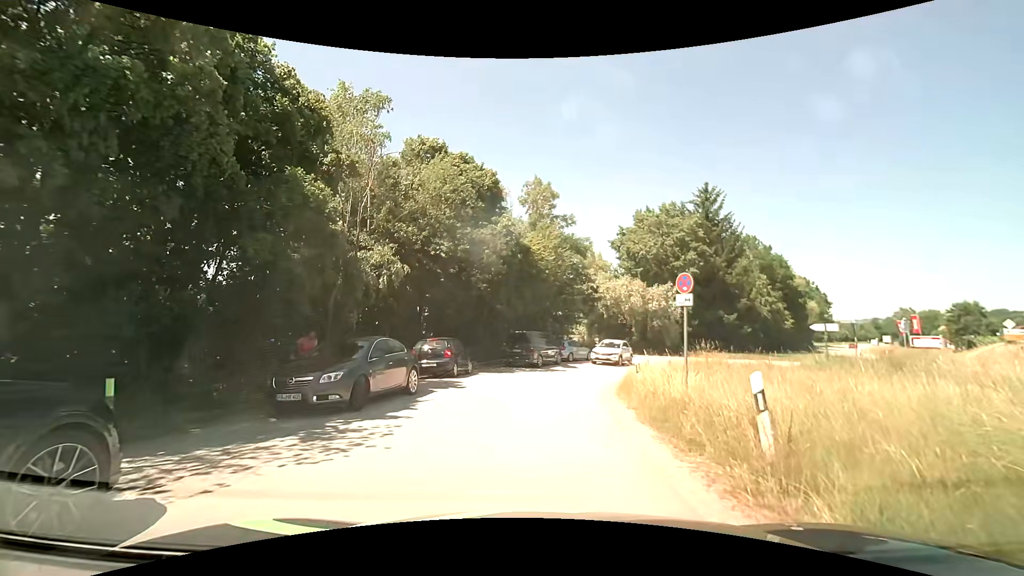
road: residential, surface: asphalt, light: Day
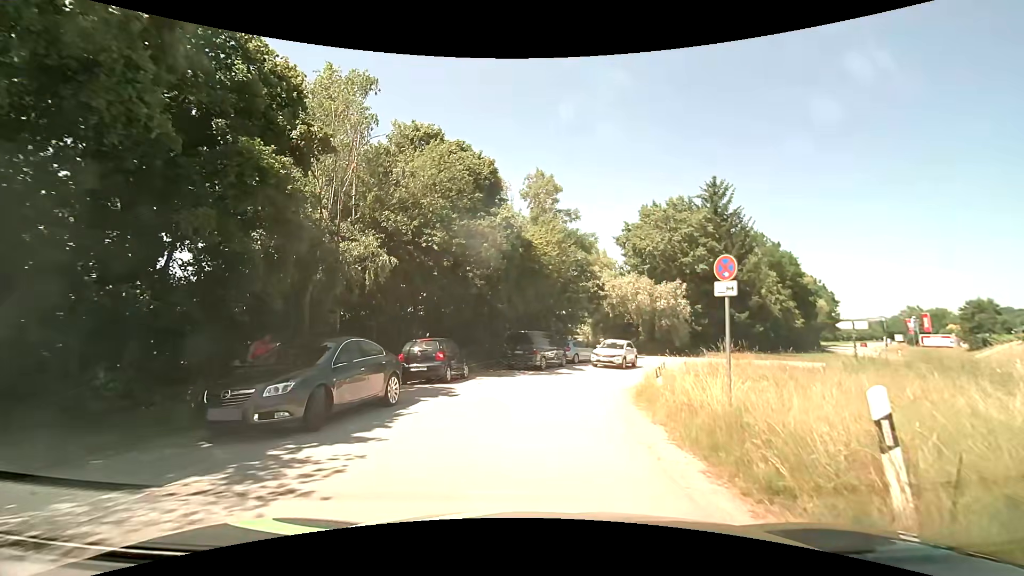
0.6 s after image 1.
(0.0, +2.1) m; 0°
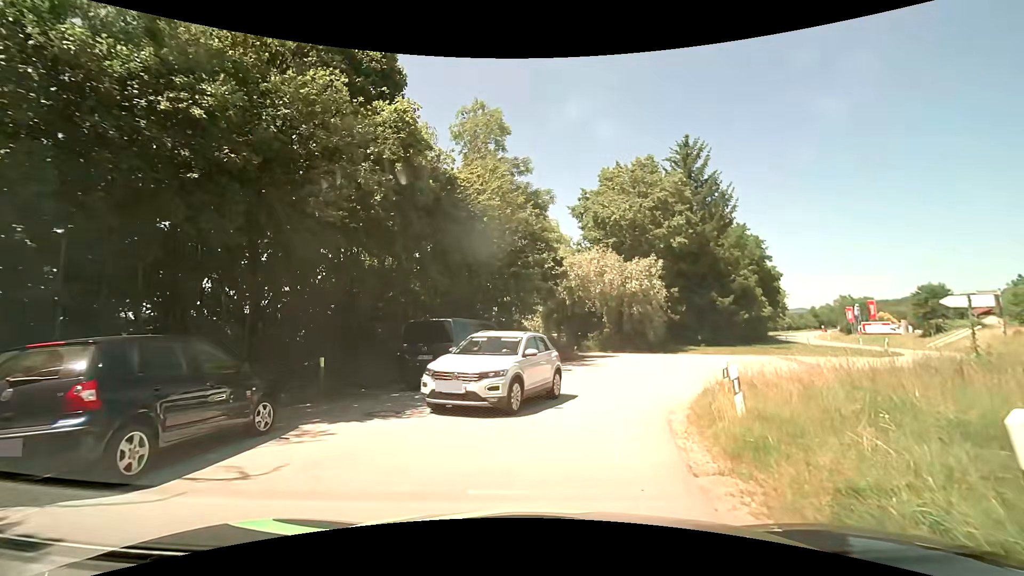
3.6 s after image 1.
(+0.4, +10.8) m; +6°
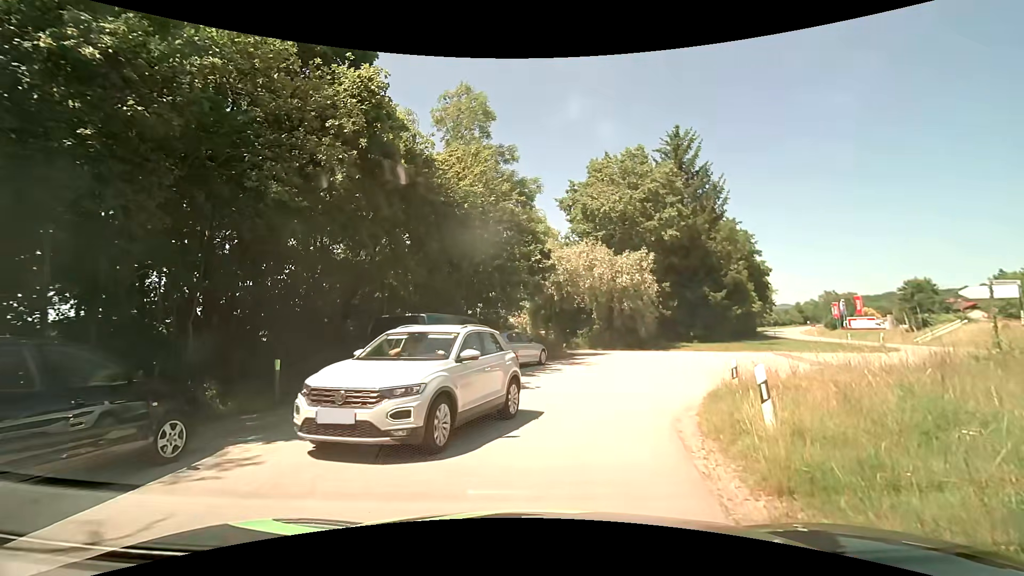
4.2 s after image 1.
(0.0, +1.4) m; +1°
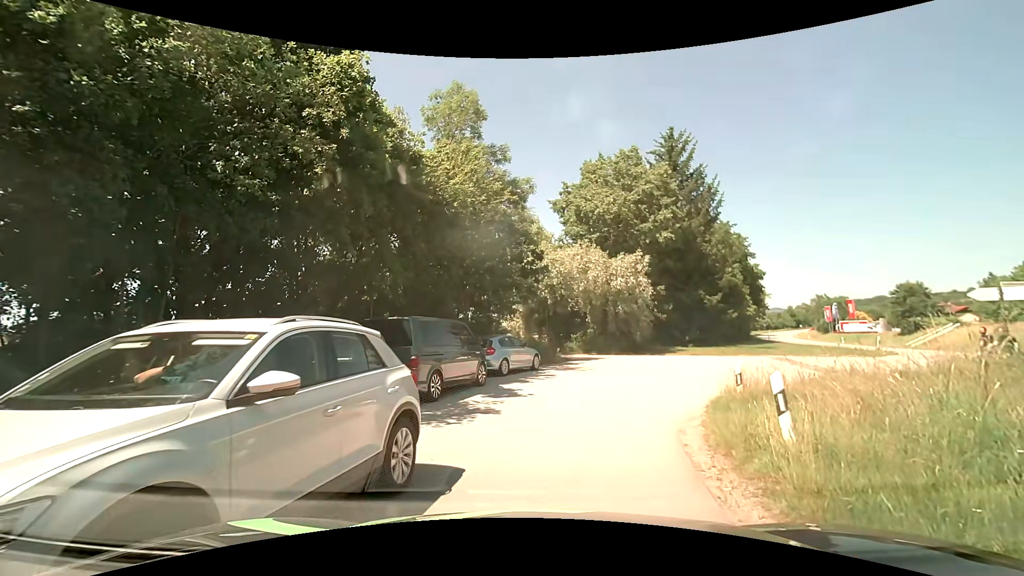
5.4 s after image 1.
(0.0, +0.7) m; 0°
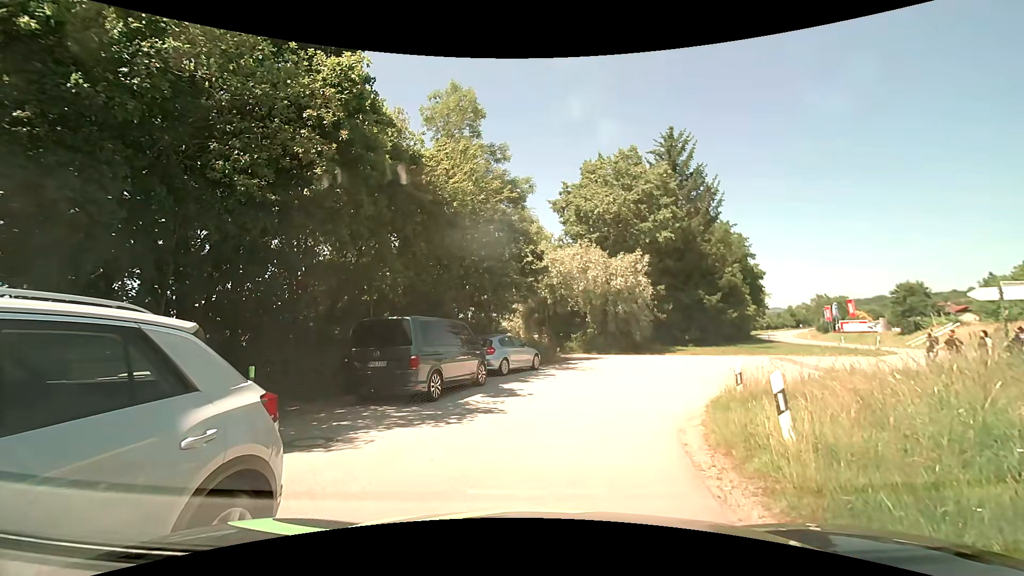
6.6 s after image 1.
(0.0, 0.0) m; 0°
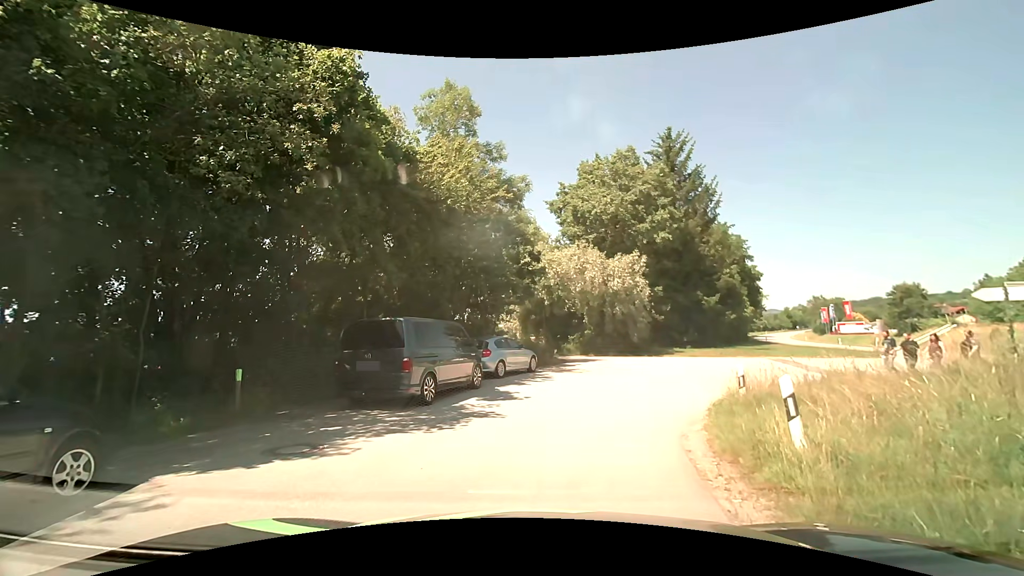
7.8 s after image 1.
(0.0, +0.3) m; 0°
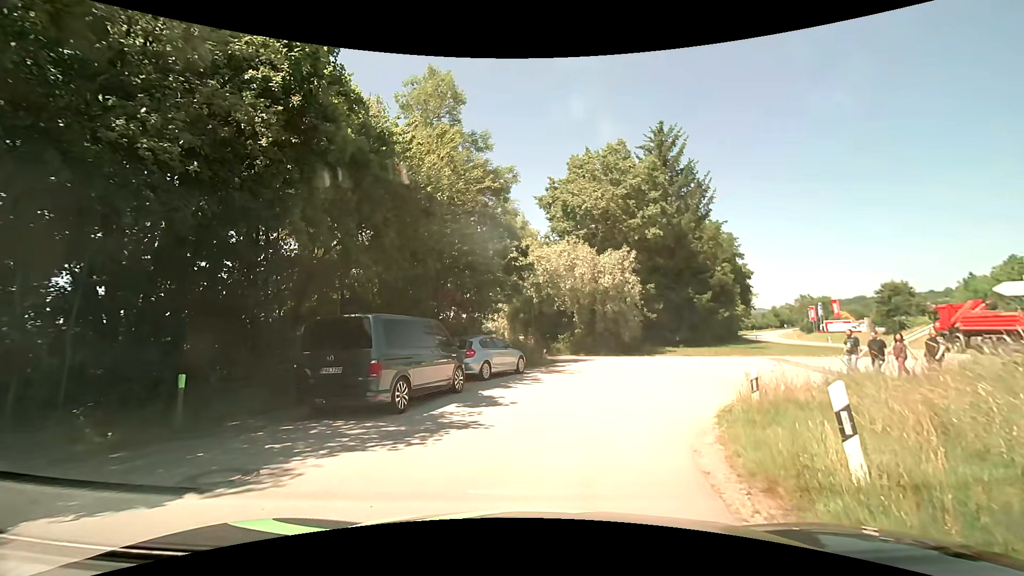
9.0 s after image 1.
(0.0, +1.3) m; 0°
(+1, +10) (+5, +19) (+14, +19) (+21, +13) (+21, +3) (+19, -7) (+17, -16) (+15, -26) (+13, -36) (+11, -46) m
